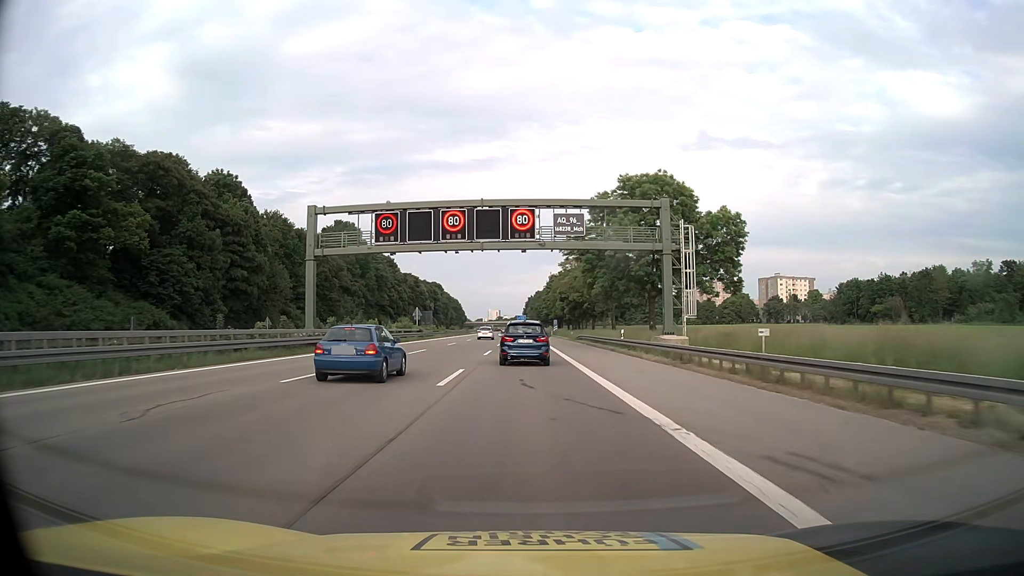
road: motorway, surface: asphalt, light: Day
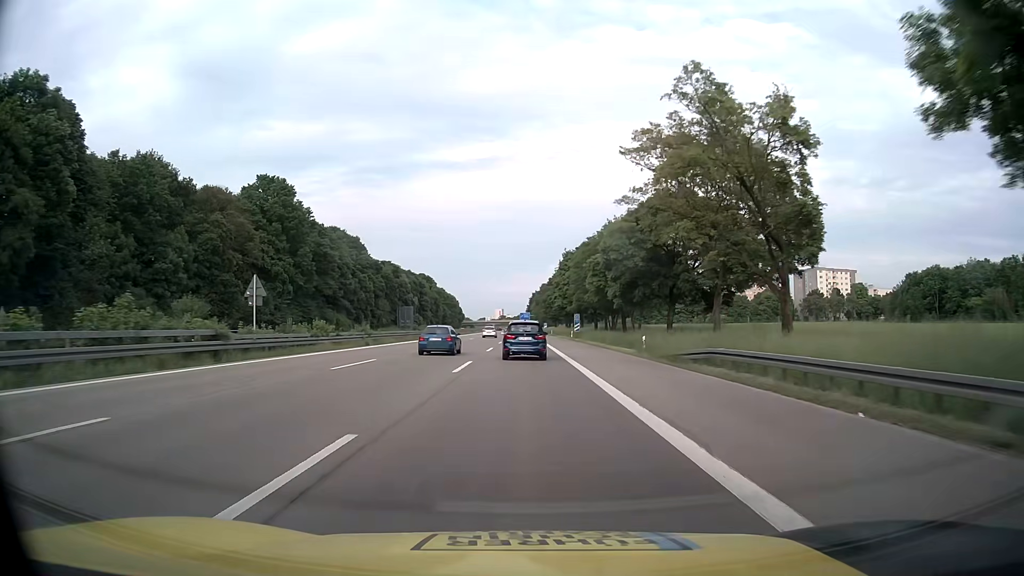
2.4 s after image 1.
(-0.2, +50.0) m; 0°
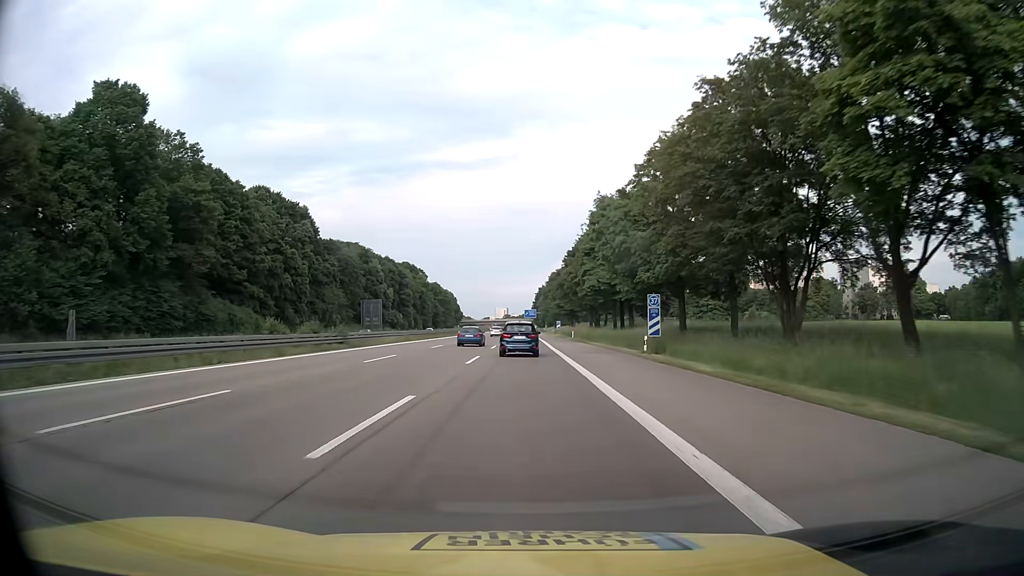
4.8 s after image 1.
(-0.3, +50.0) m; -1°
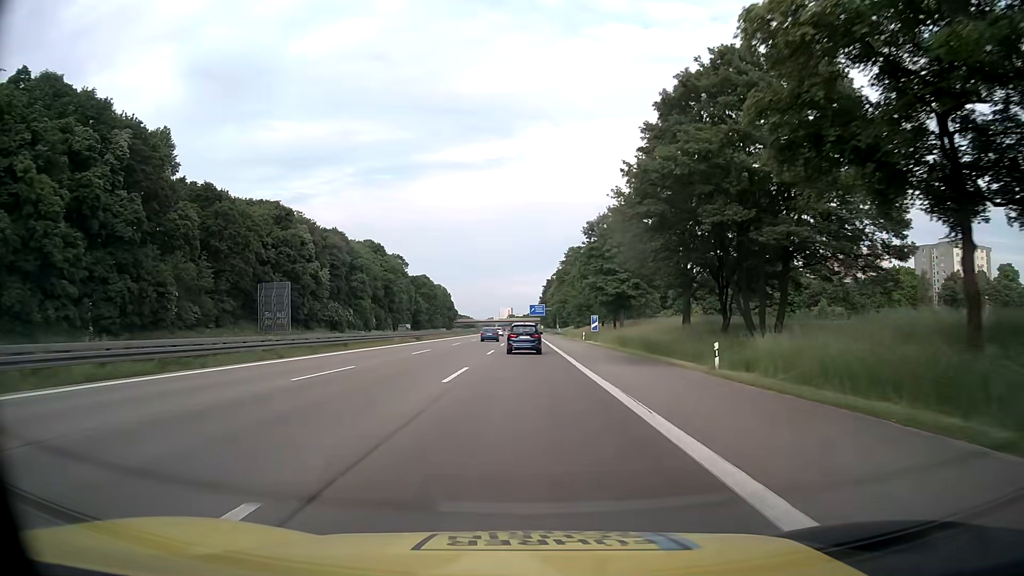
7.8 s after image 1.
(-0.1, +62.6) m; 0°
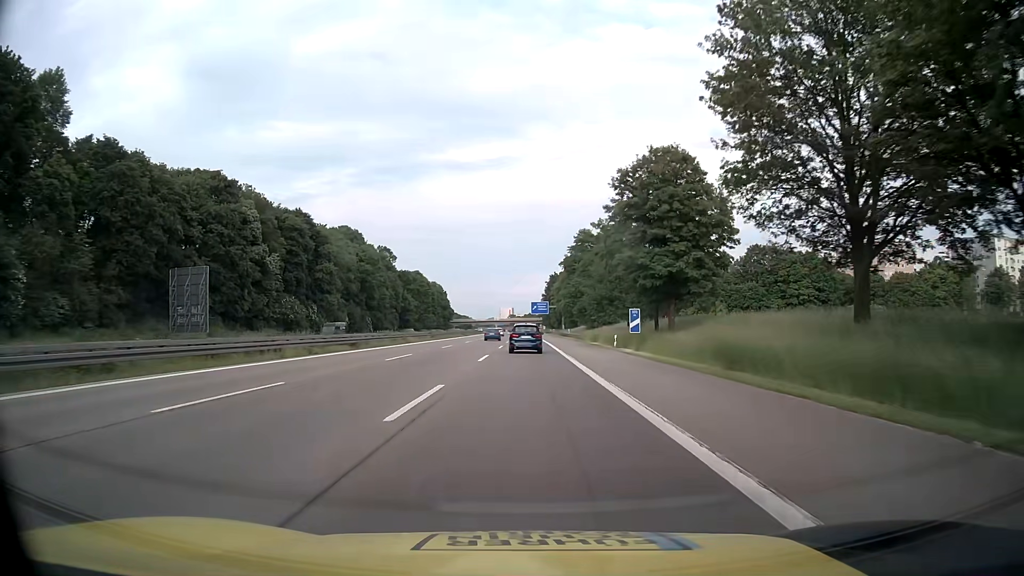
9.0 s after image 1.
(-0.1, +25.2) m; 0°
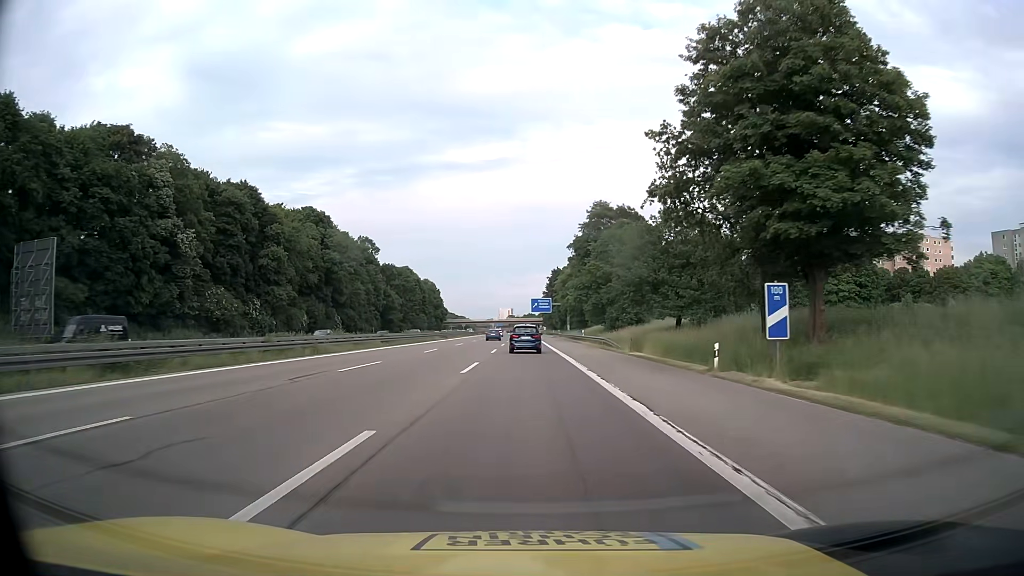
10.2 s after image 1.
(+0.1, +25.4) m; 0°
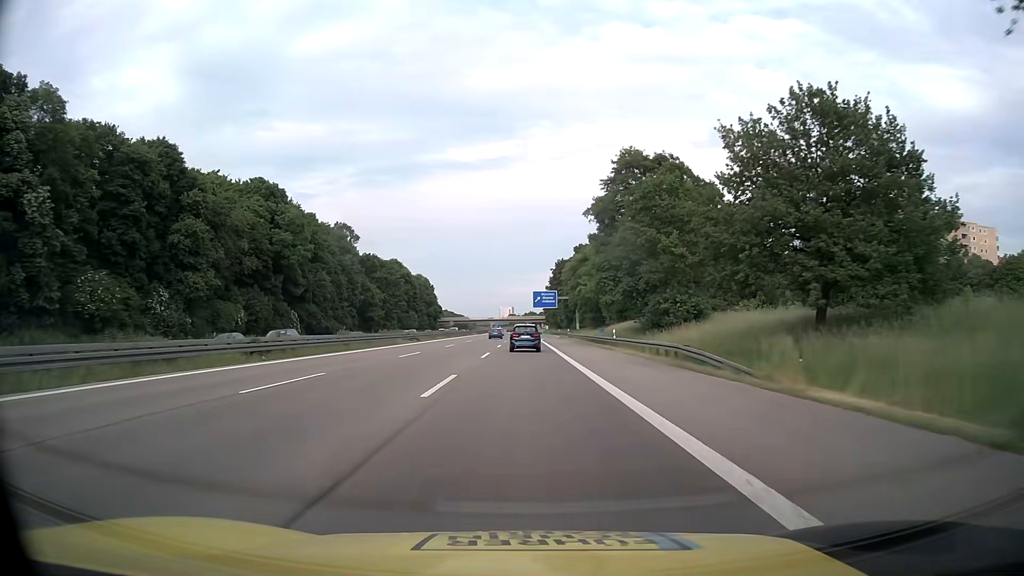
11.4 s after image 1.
(0.0, +25.5) m; 0°
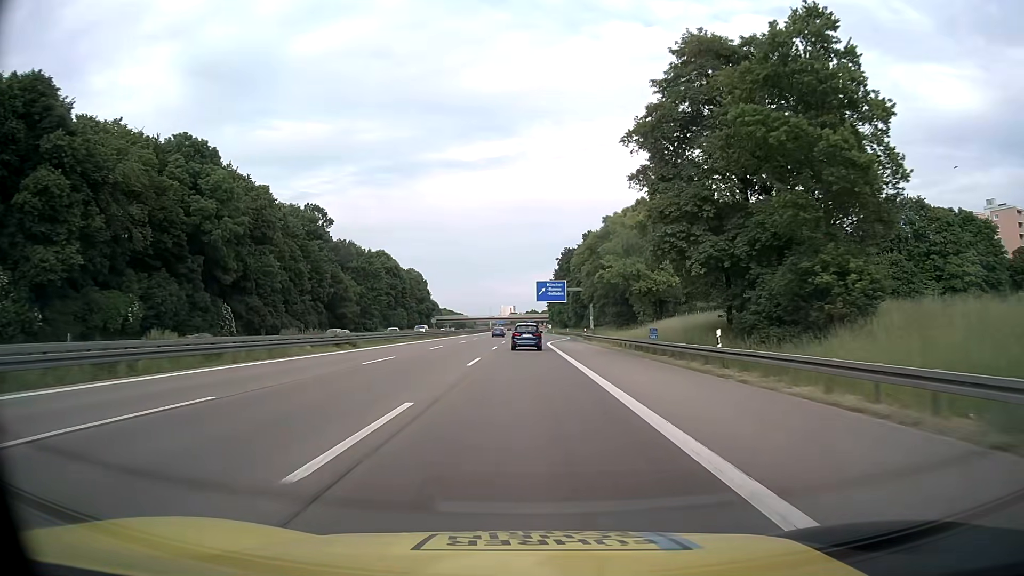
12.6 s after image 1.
(+0.1, +25.6) m; 0°
(0, +10) (0, +20) (0, +30) (0, +40) (0, +50) (0, +60) (0, +70) (0, +80) (0, +90) (-1, +100) m
